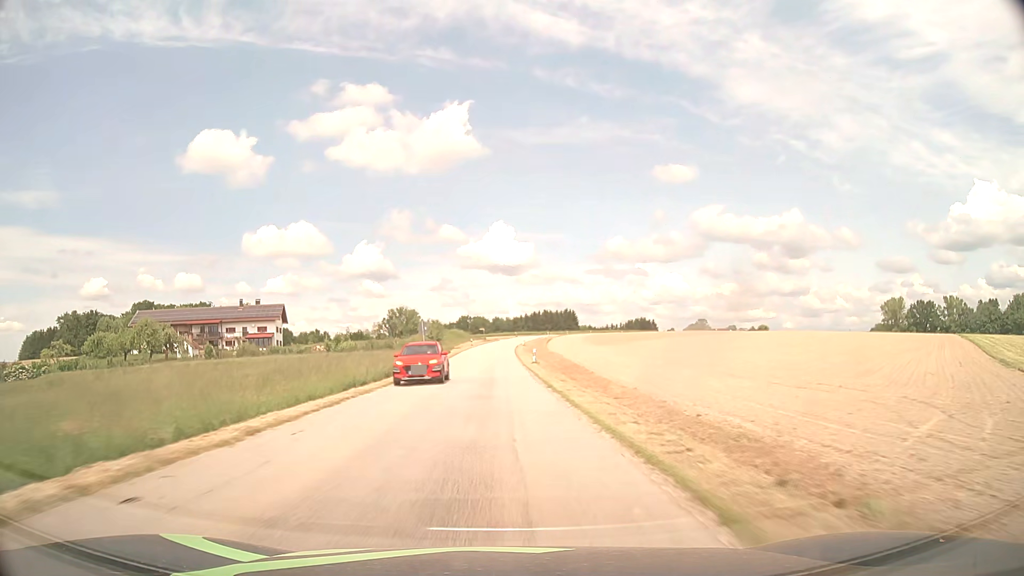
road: tertiary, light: Day
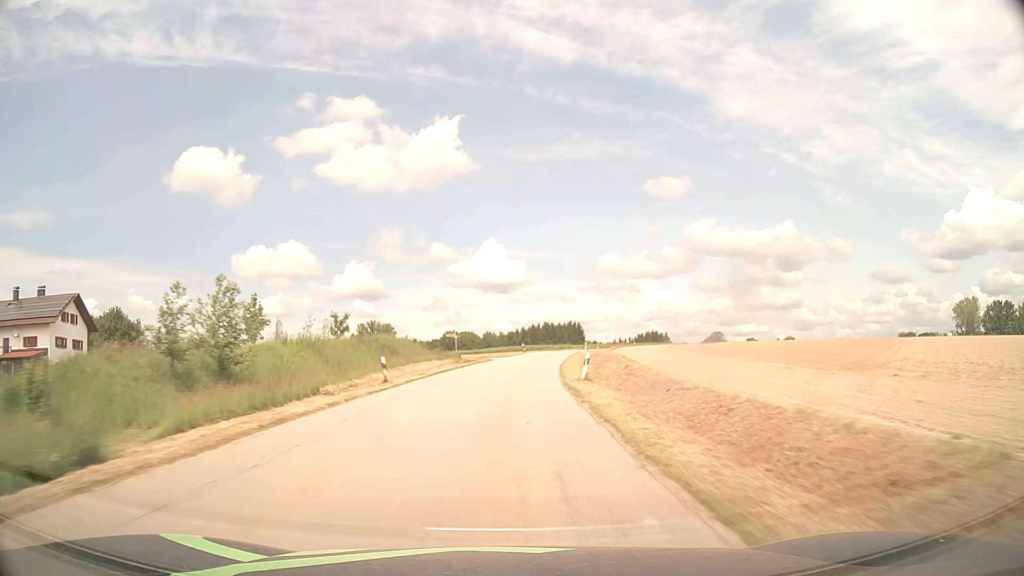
(-0.9, +69.7) m; 0°
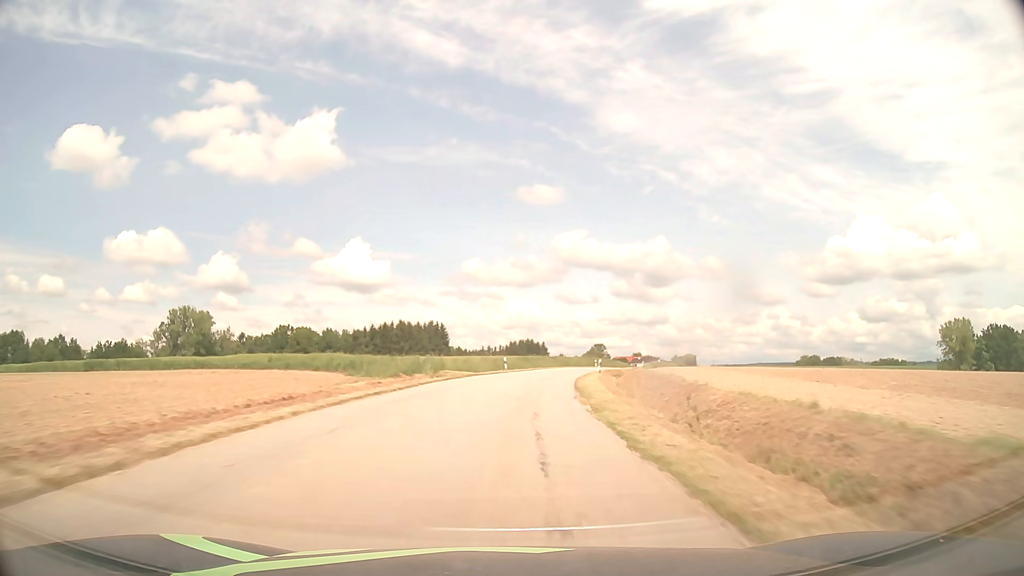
(+5.9, +73.7) m; +11°
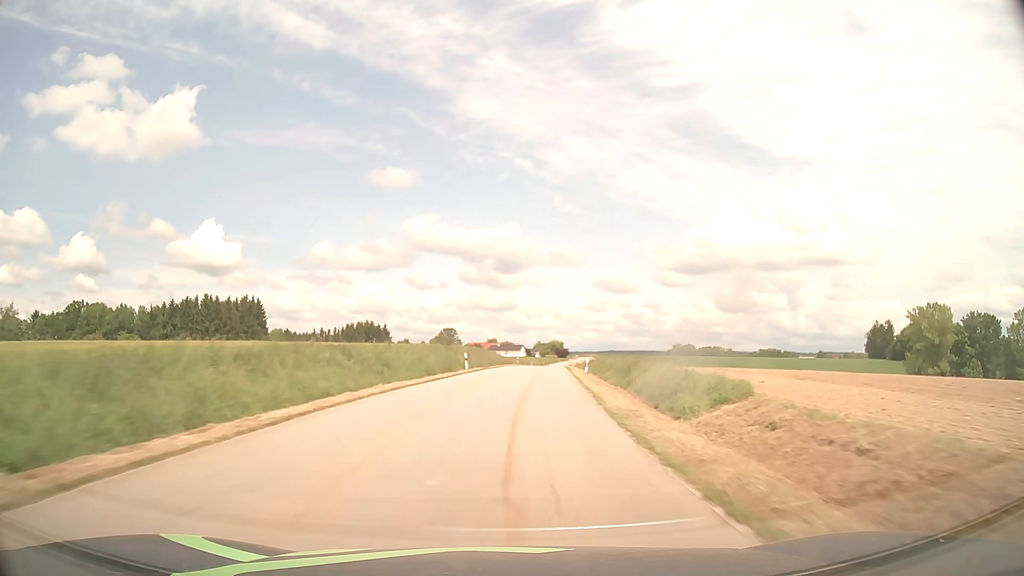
(+6.9, +59.4) m; +13°
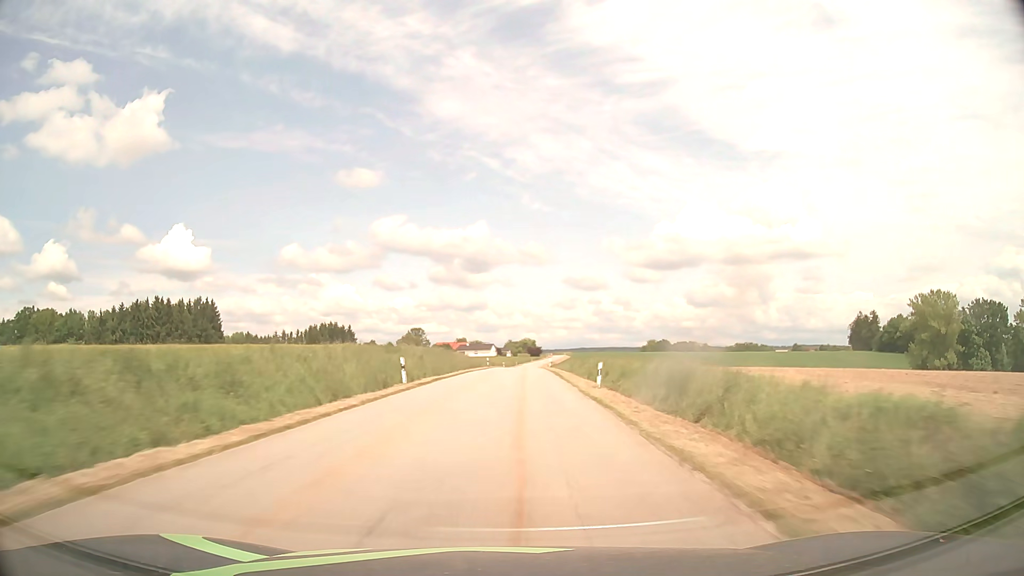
(+0.3, +15.1) m; +3°
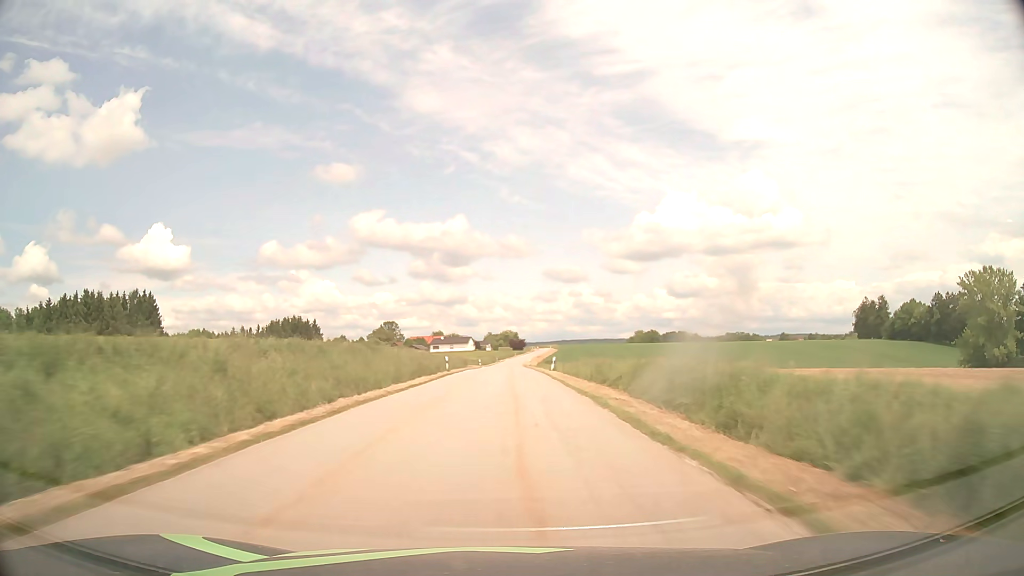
(+0.7, +30.6) m; +2°
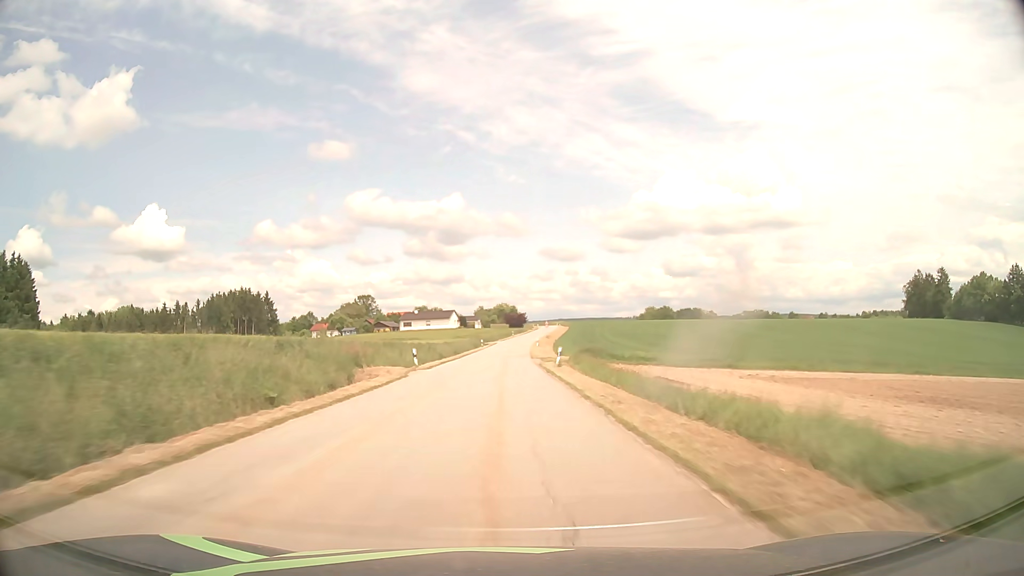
(+0.6, +61.4) m; 0°
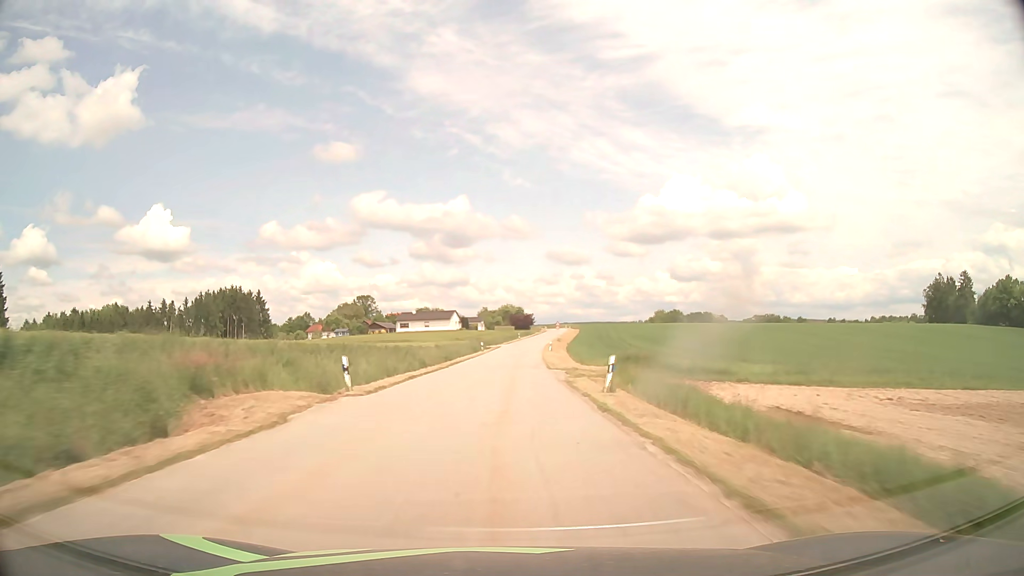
(-0.1, +14.9) m; 0°
(0, +10) (0, +20) (0, +30) (0, +40) (+1, +50) (+1, +60) (+2, +70) (+2, +80) (+3, +90) (+4, +100) m
